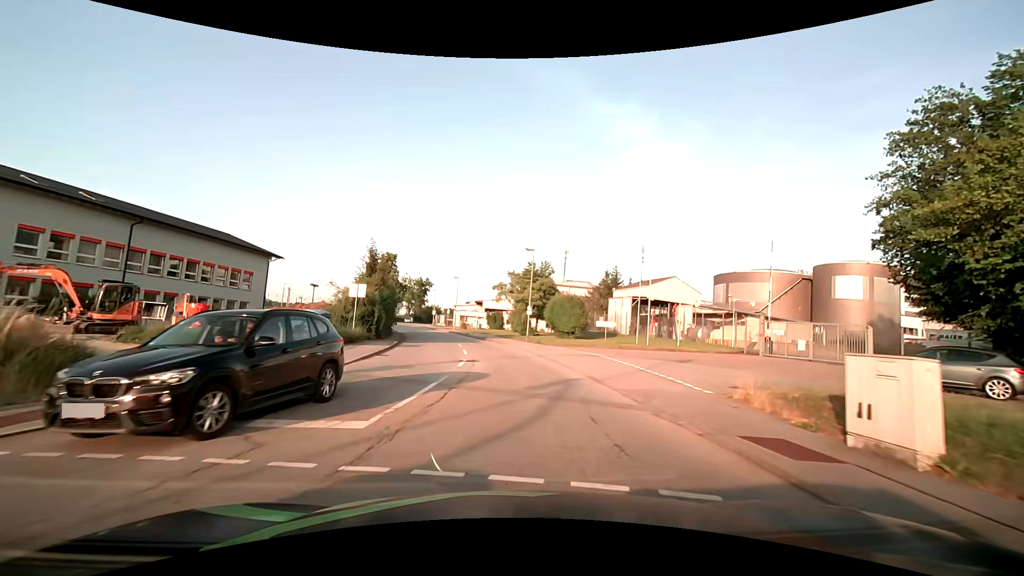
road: residential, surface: asphalt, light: Day
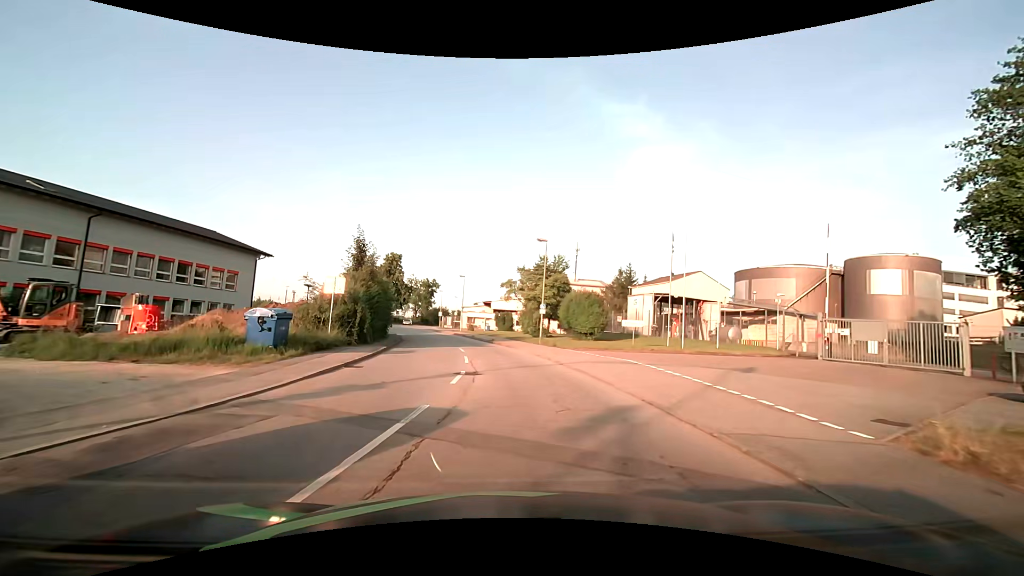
(0.0, +5.0) m; -1°
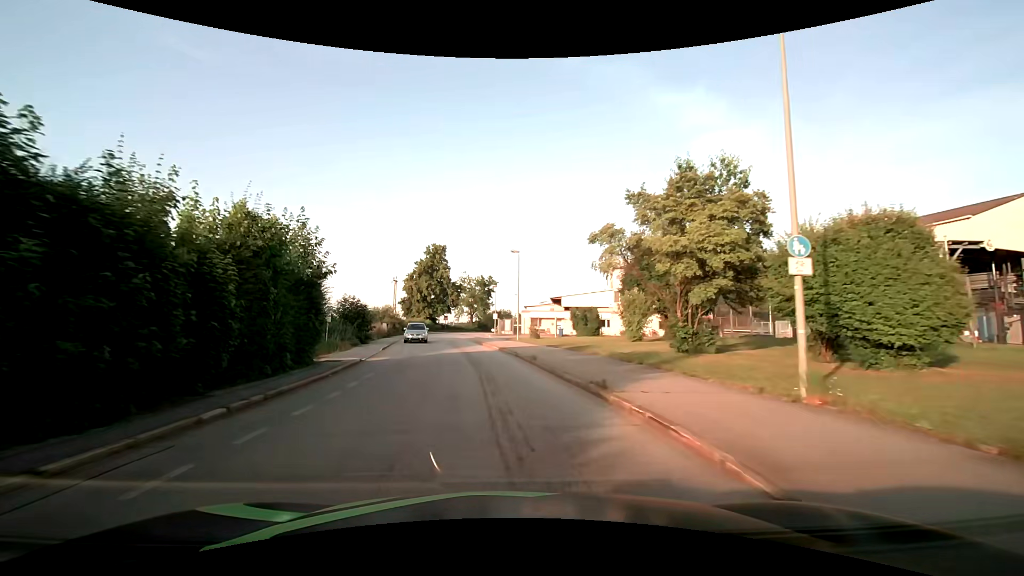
(-1.2, +27.7) m; -8°
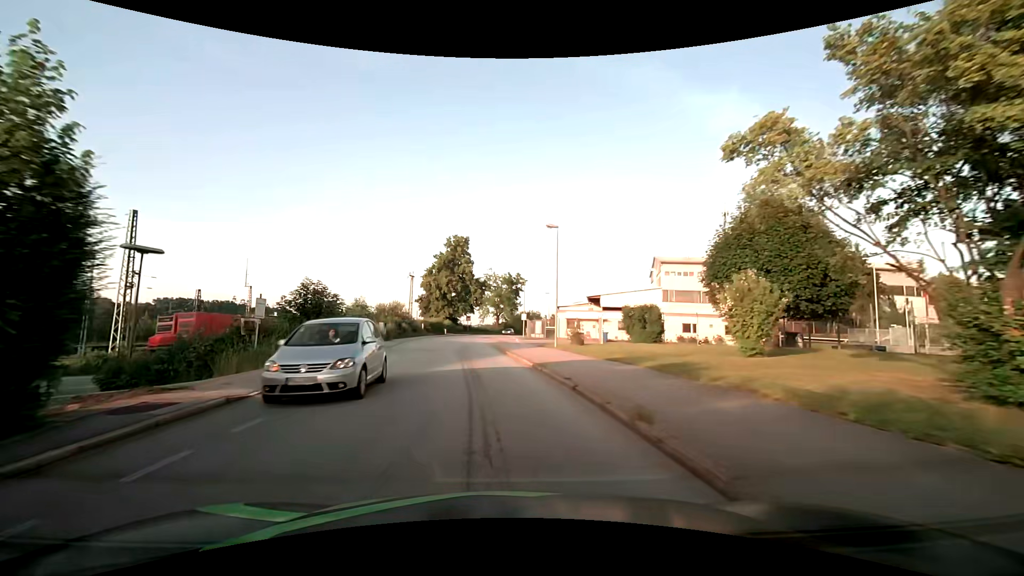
(-0.4, +11.8) m; -3°
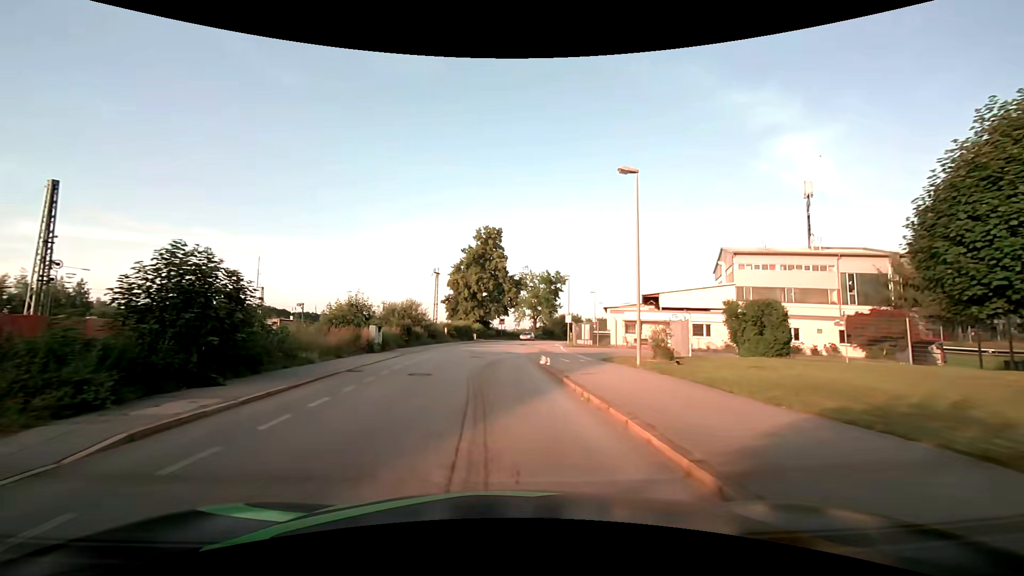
(-0.5, +12.2) m; -5°
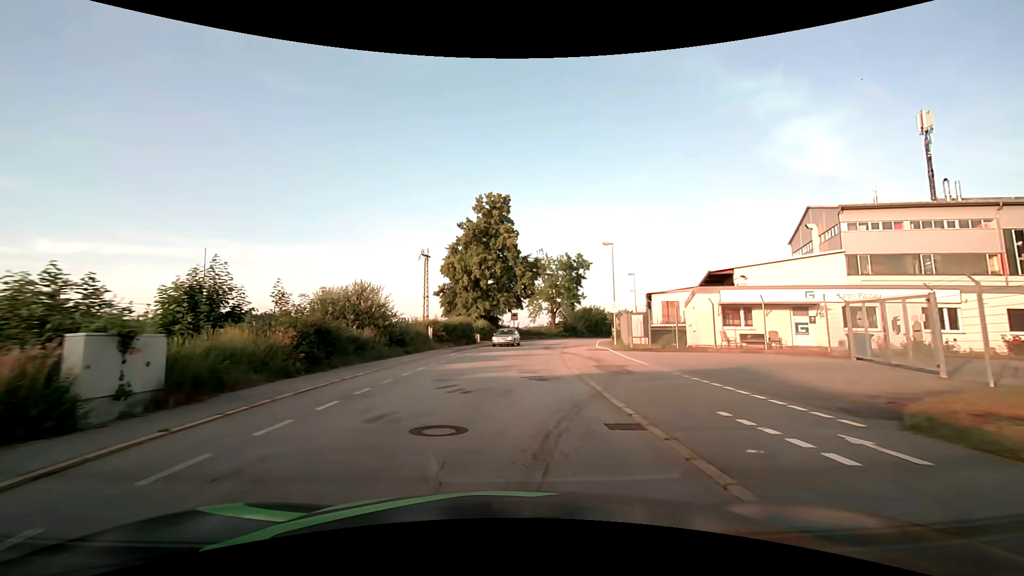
(-0.2, +18.8) m; -1°
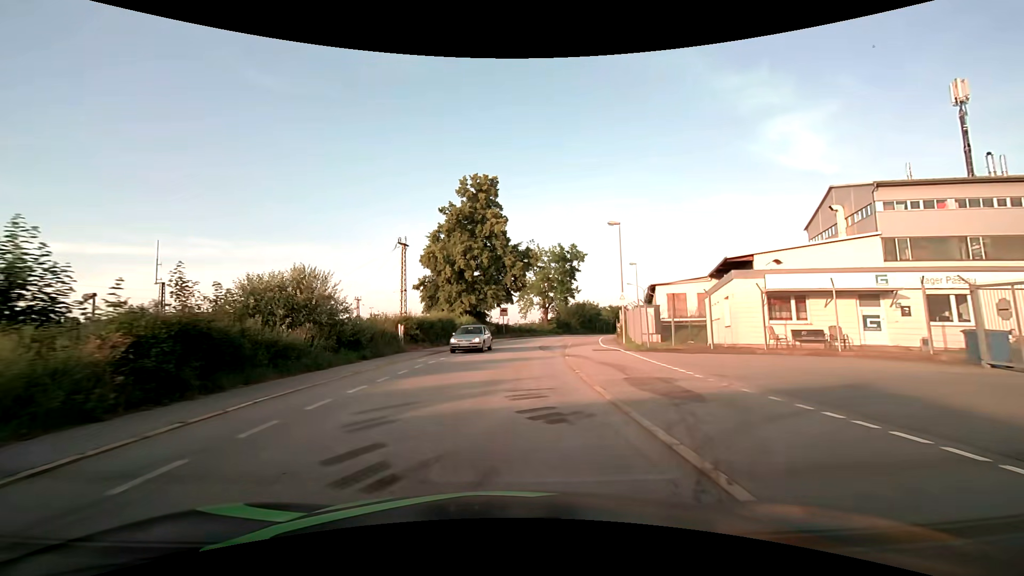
(0.0, +6.3) m; +1°
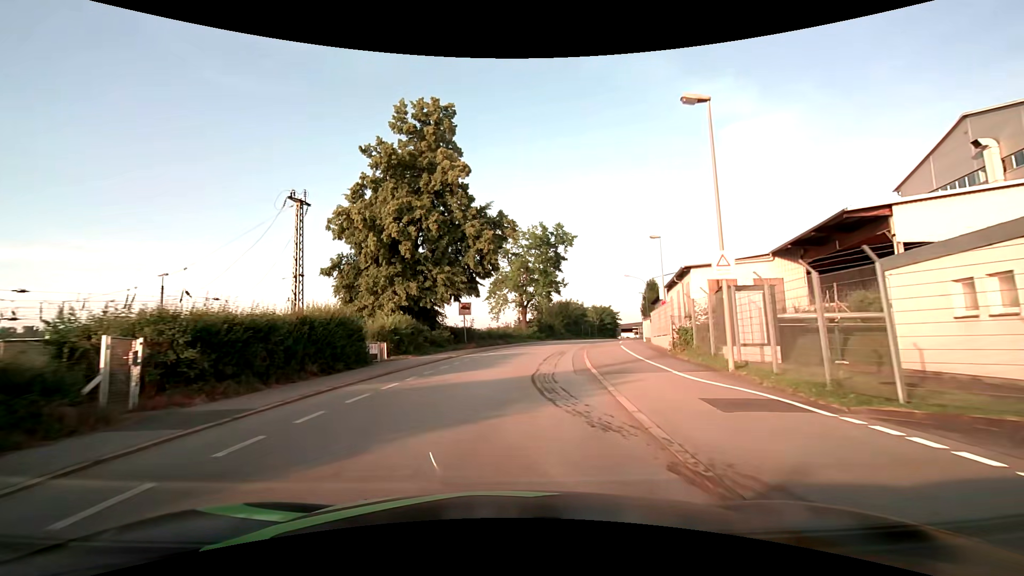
(+0.7, +18.8) m; +4°
(0, +10) (+1, +20) (+2, +30) (+4, +40) (+7, +49) (+9, +59) (+12, +69) (+15, +78) (+19, +87) (+22, +97) m
